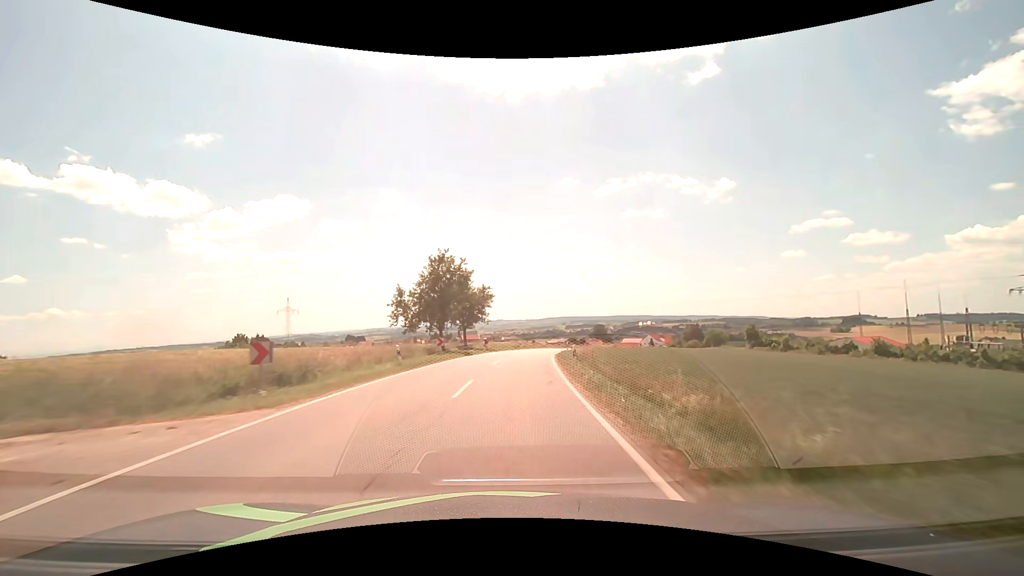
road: secondary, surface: asphalt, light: Day
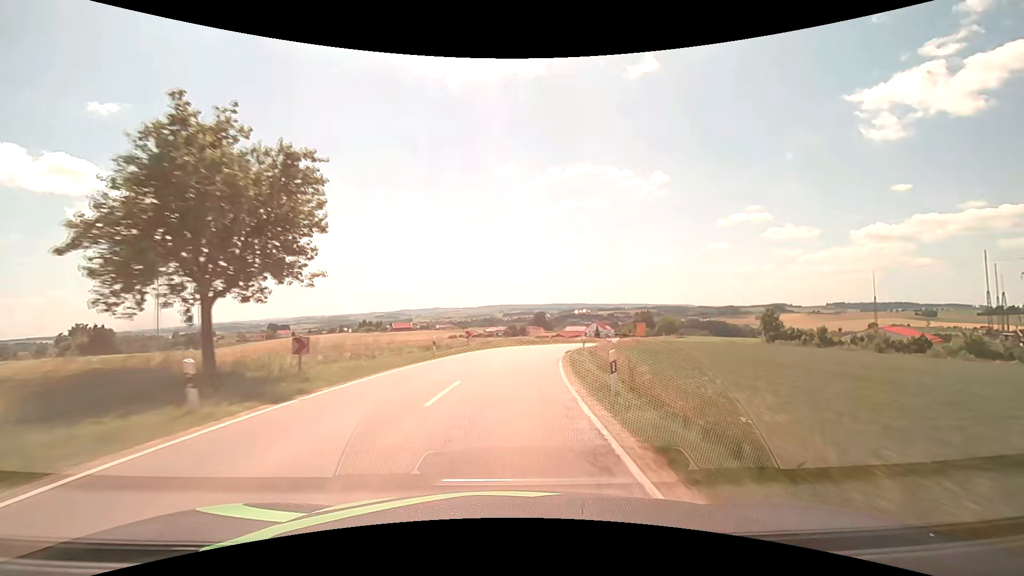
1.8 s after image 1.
(+2.0, +36.5) m; +7°
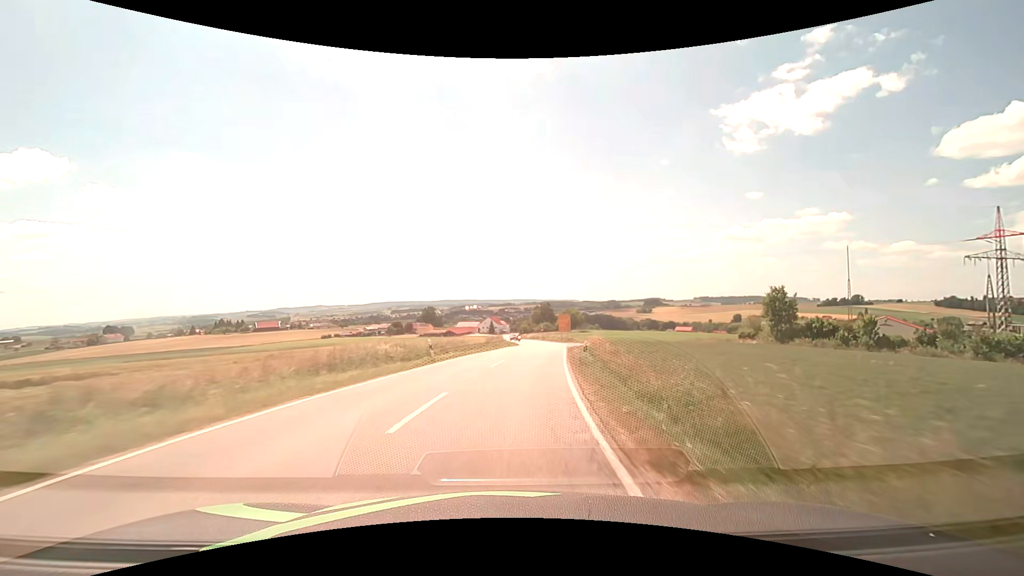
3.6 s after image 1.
(+3.5, +36.6) m; +12°
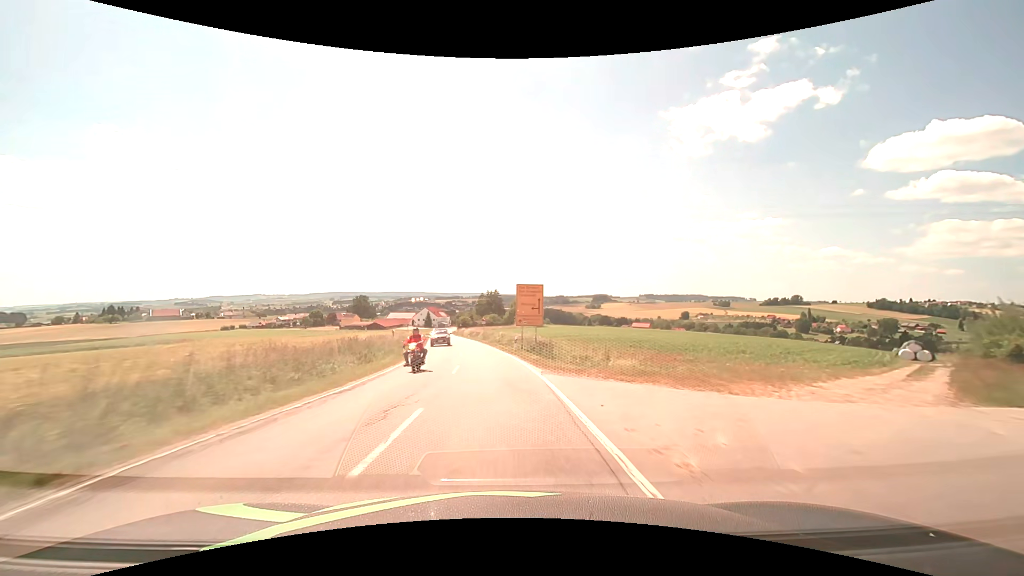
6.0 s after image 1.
(+4.6, +49.0) m; +7°
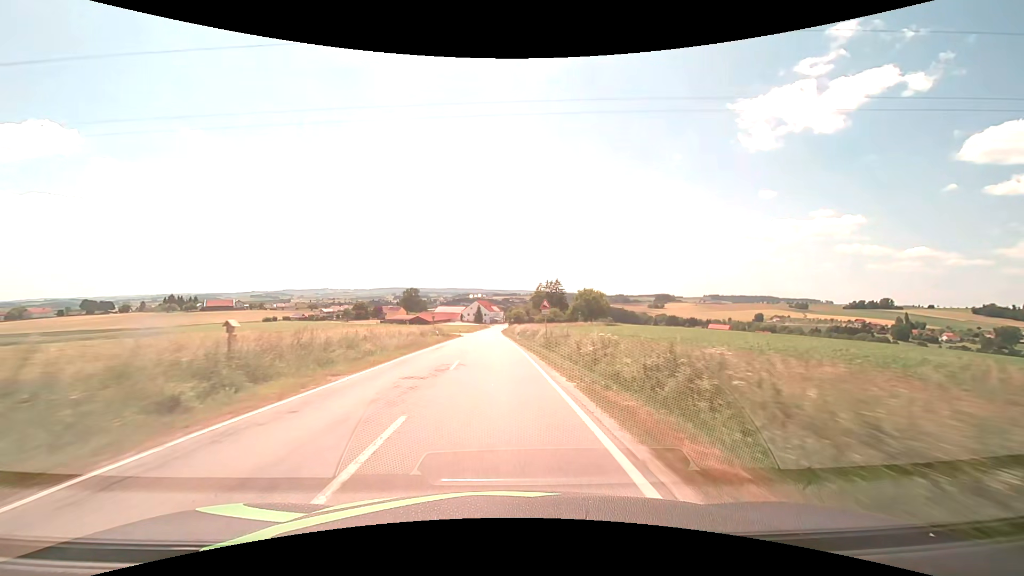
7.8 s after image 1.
(-1.9, +36.7) m; -6°
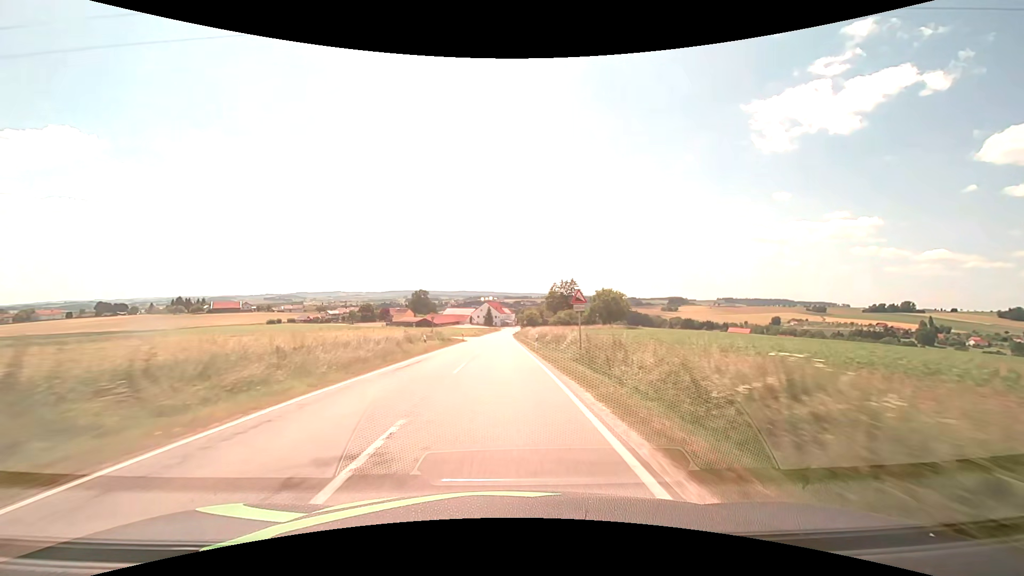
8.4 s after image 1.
(-0.2, +12.2) m; -2°
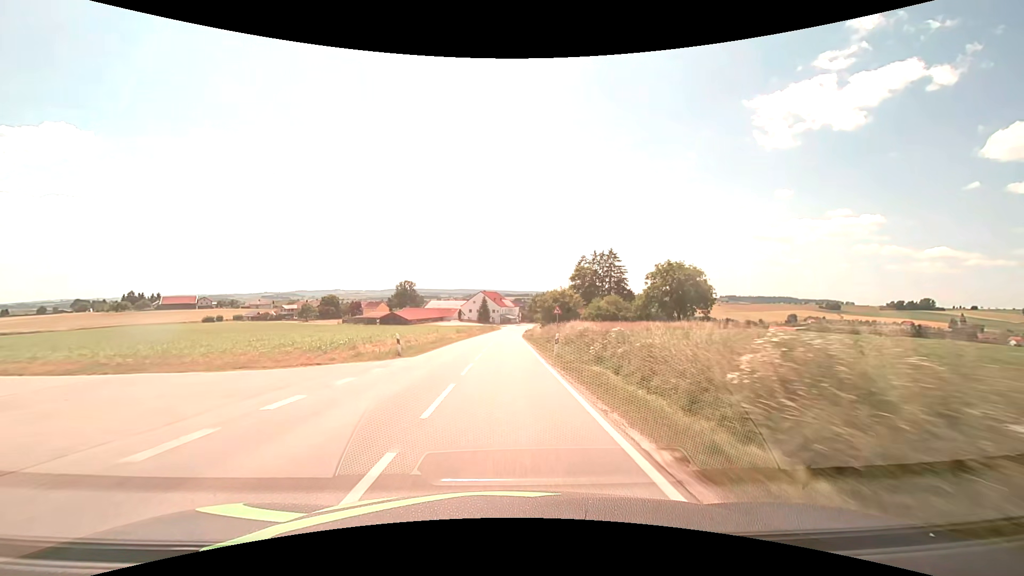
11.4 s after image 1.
(-0.4, +60.7) m; 0°
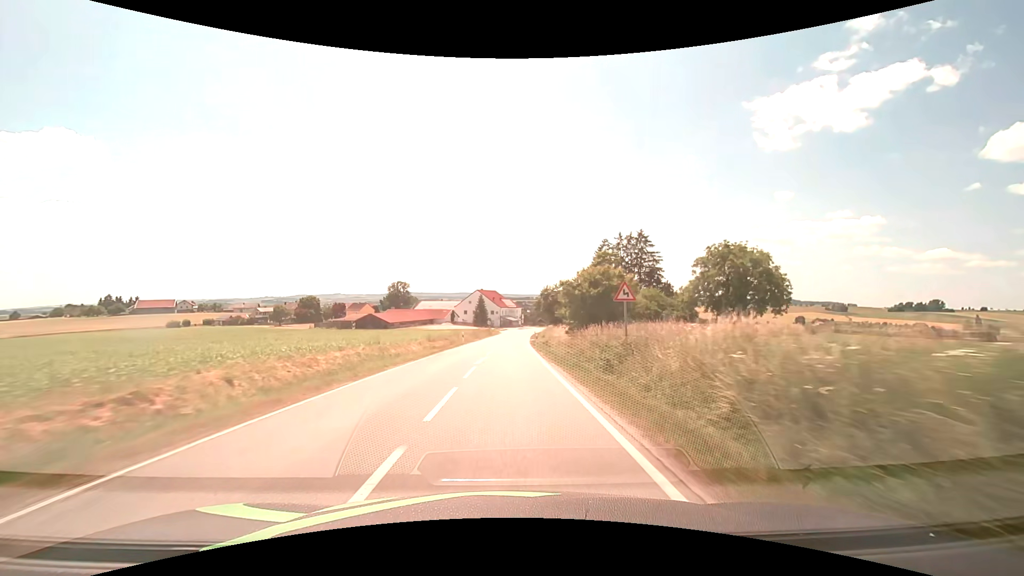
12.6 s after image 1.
(0.0, +24.2) m; 0°
(0, +10) (0, +20) (0, +30) (0, +40) (+1, +50) (+1, +60) (+2, +70) (+2, +80) (+3, +90) (+4, +100) m
